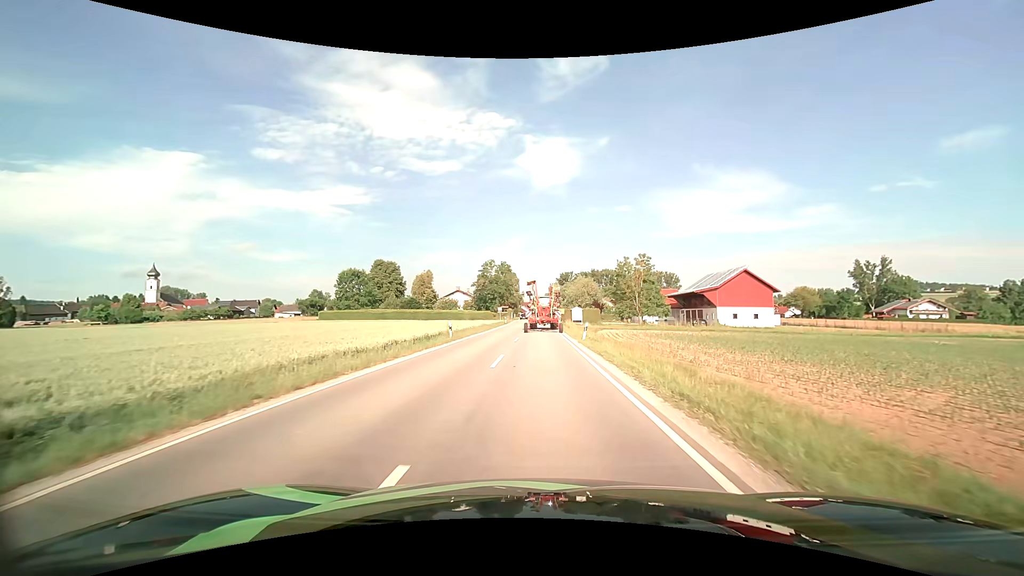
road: secondary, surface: asphalt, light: Day
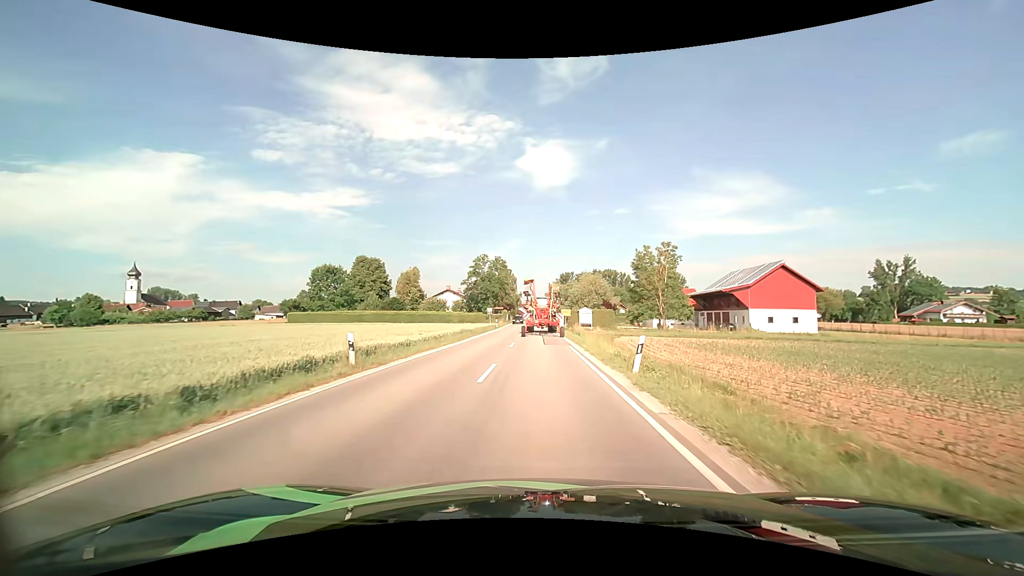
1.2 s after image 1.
(0.0, +14.4) m; 0°
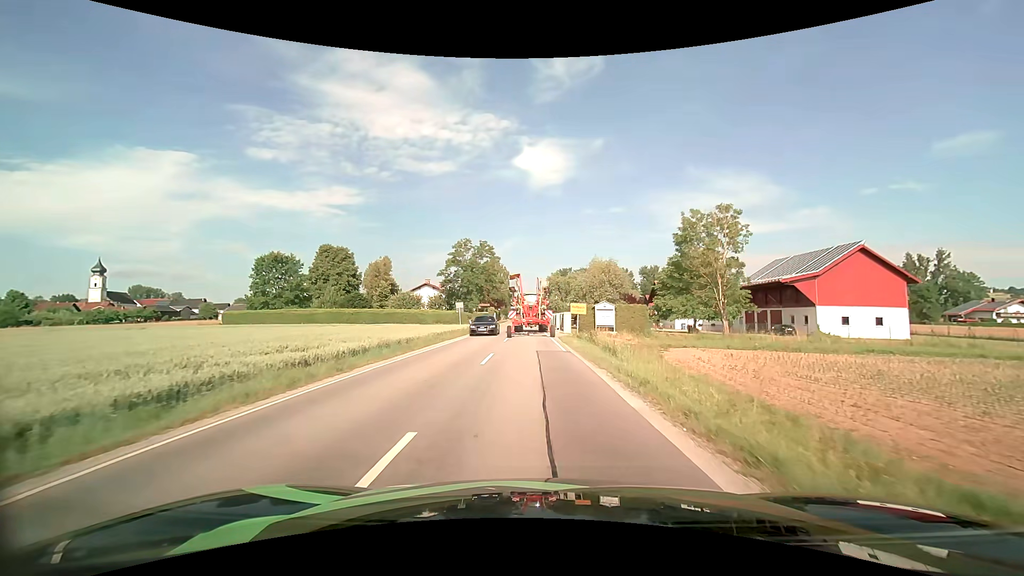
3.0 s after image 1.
(+0.1, +20.3) m; 0°
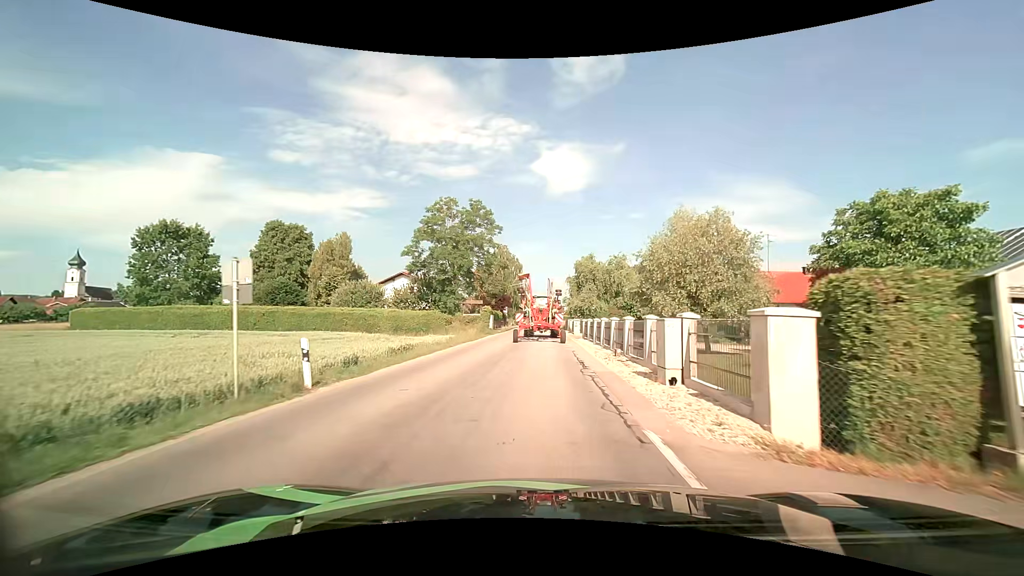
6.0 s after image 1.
(-0.6, +32.0) m; -2°
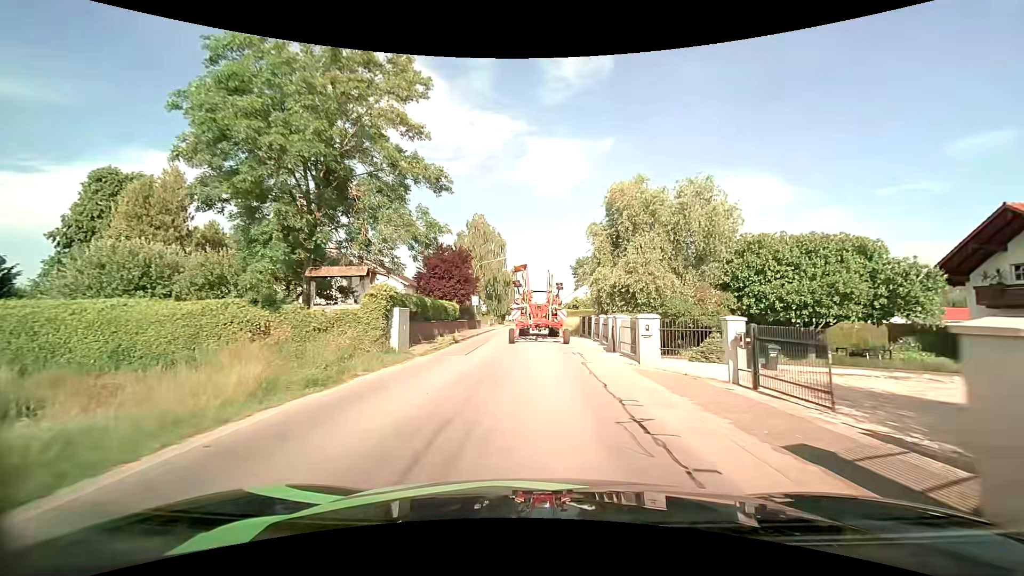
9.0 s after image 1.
(0.0, +32.5) m; +1°
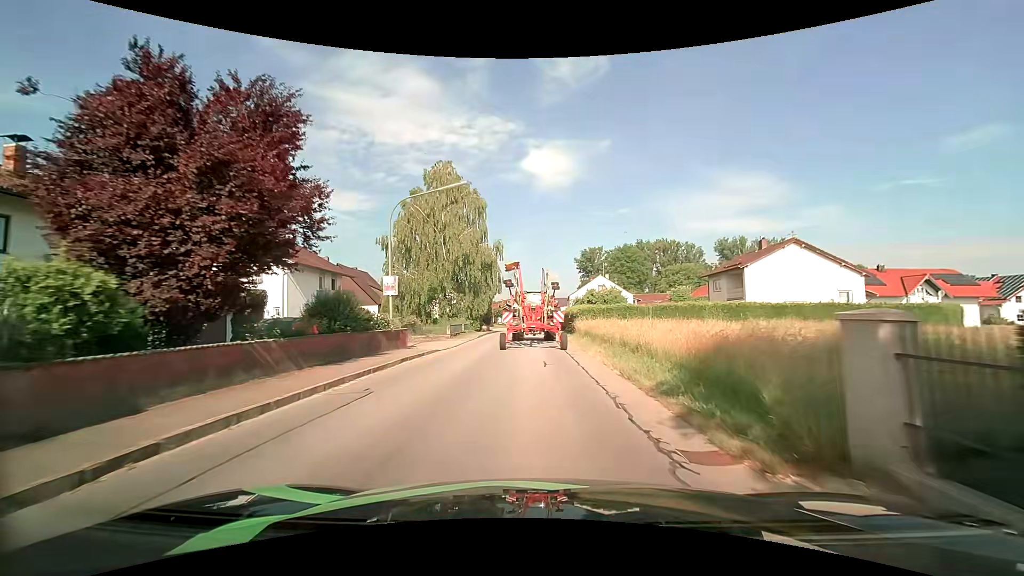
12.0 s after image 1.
(0.0, +30.5) m; 0°
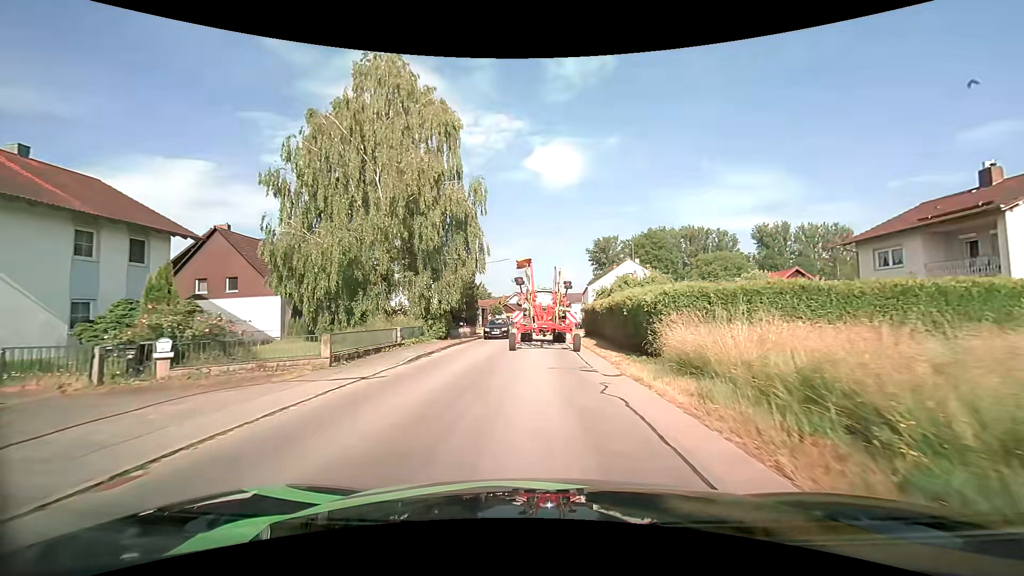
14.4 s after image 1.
(-0.1, +22.5) m; -1°
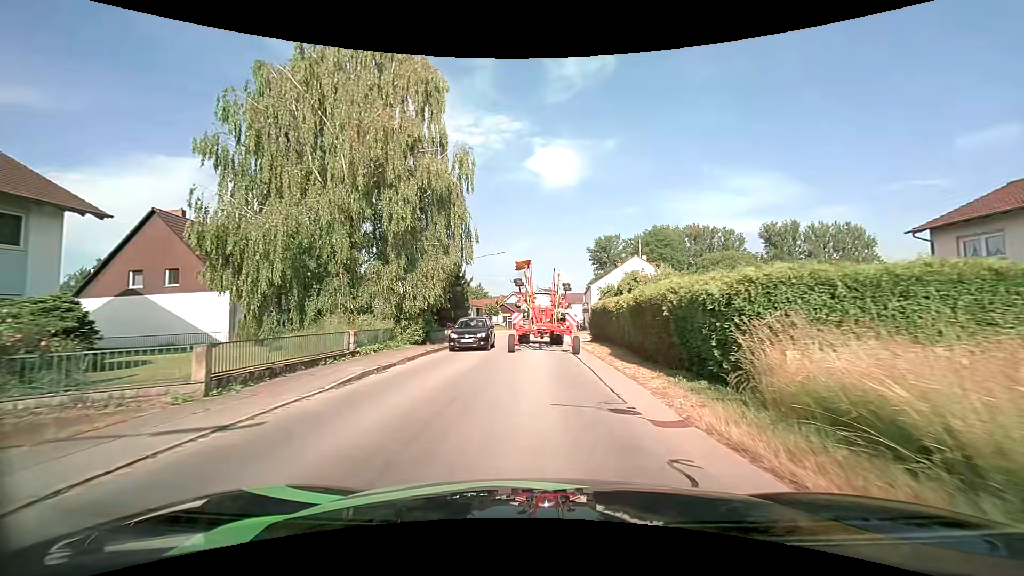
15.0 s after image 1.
(0.0, +5.5) m; +1°
(0, +10) (0, +20) (0, +30) (0, +40) (0, +50) (0, +60) (+1, +70) (+2, +80) (+3, +90) (+5, +100) m
